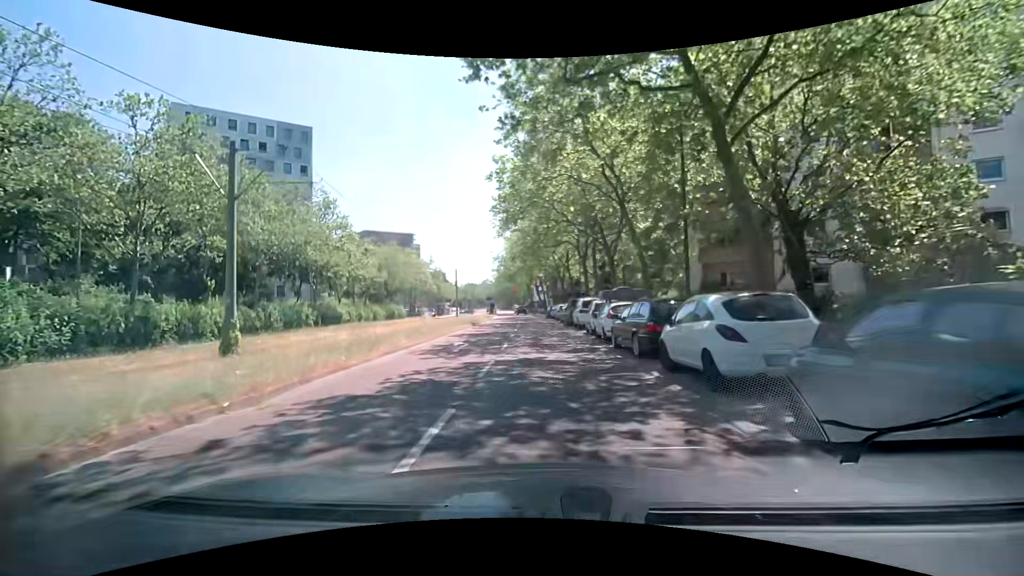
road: tertiary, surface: asphalt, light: Day
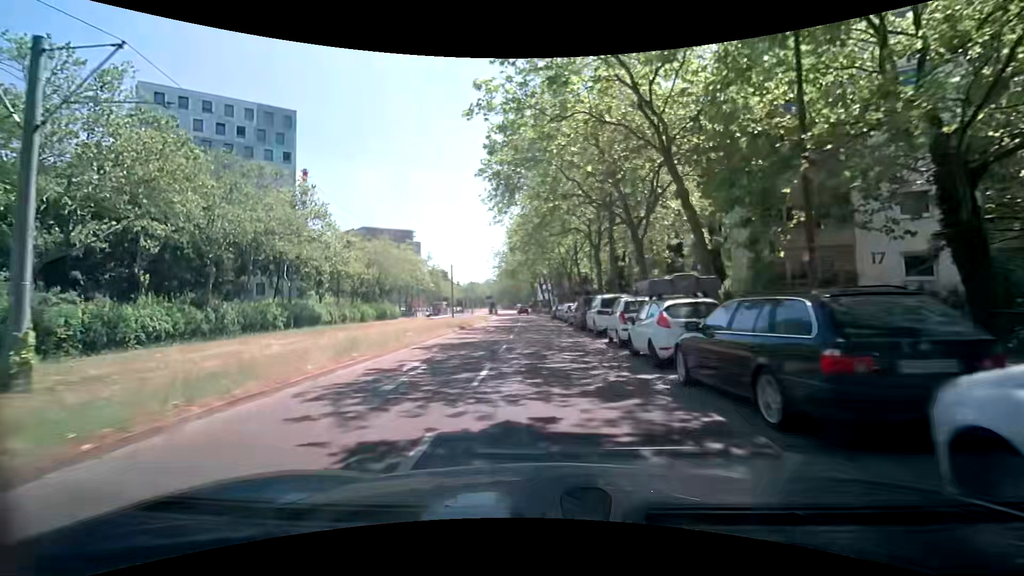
(0.0, +7.1) m; 0°
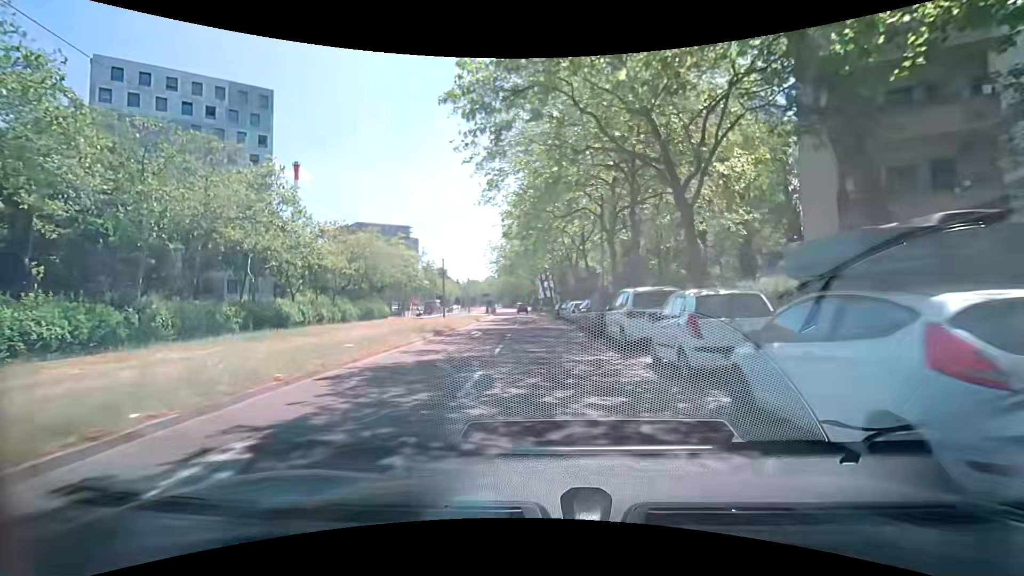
(0.0, +7.0) m; -1°
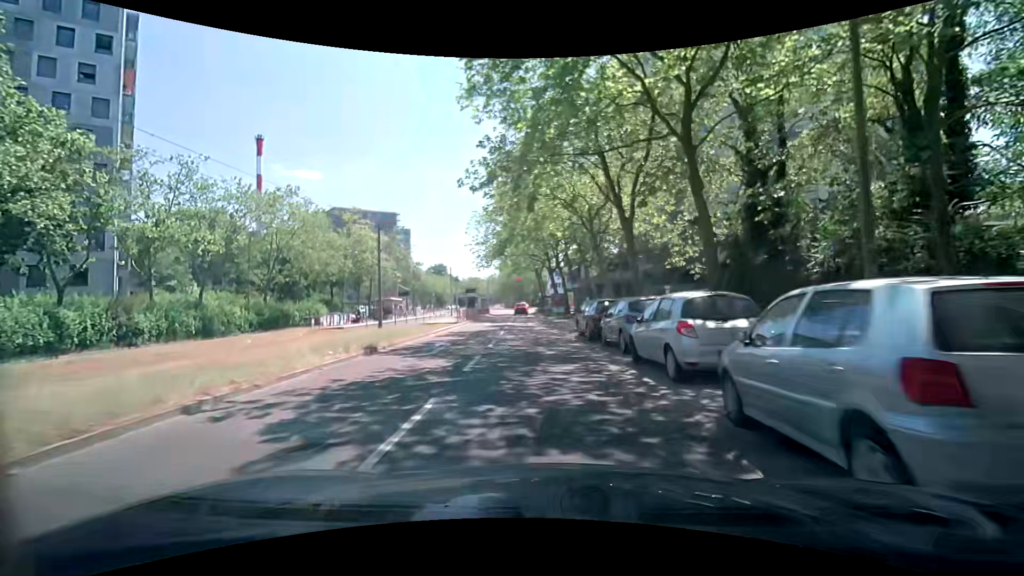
(+0.1, +26.9) m; +1°
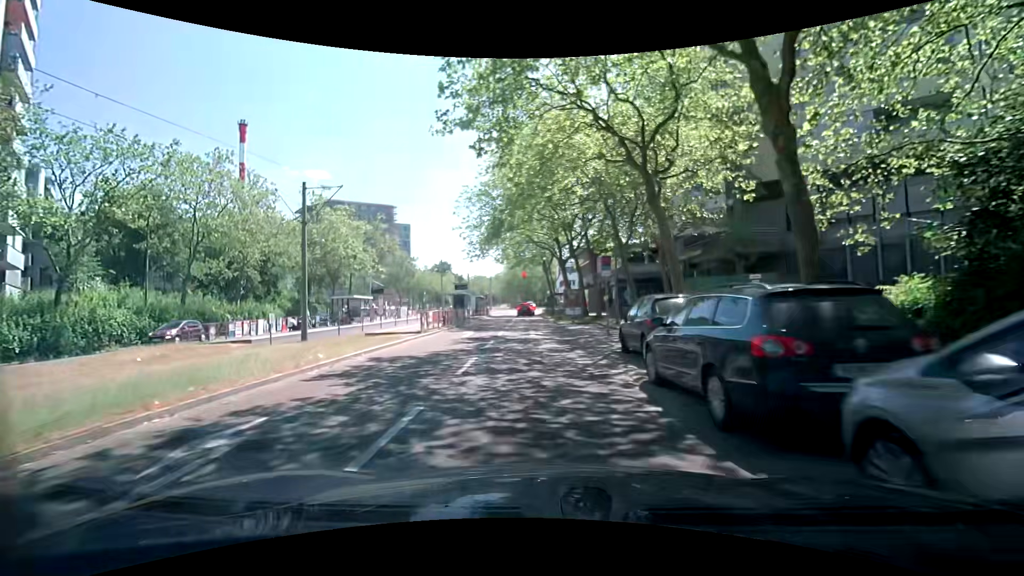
(-0.3, +12.5) m; -1°
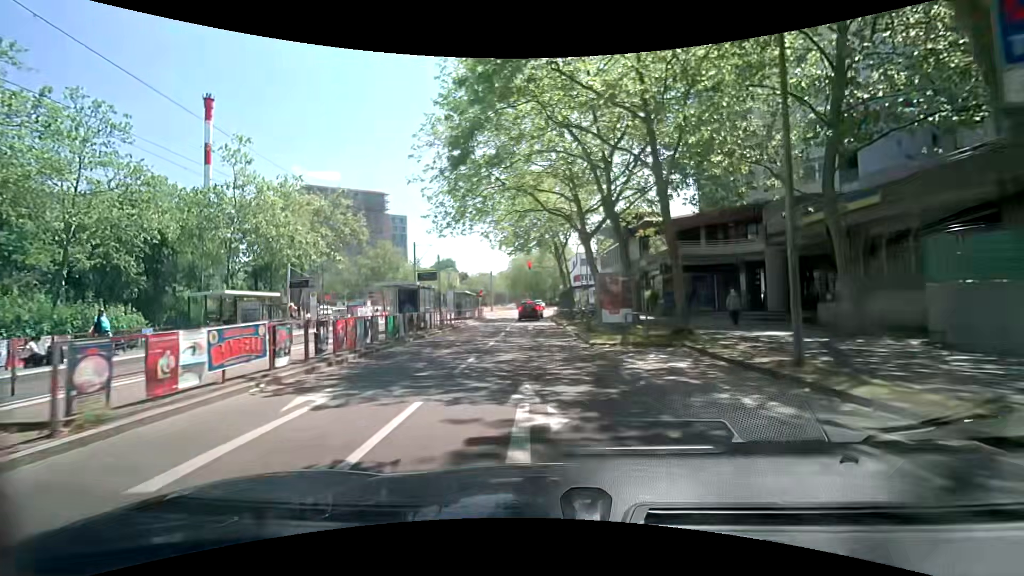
(-0.3, +17.7) m; -1°
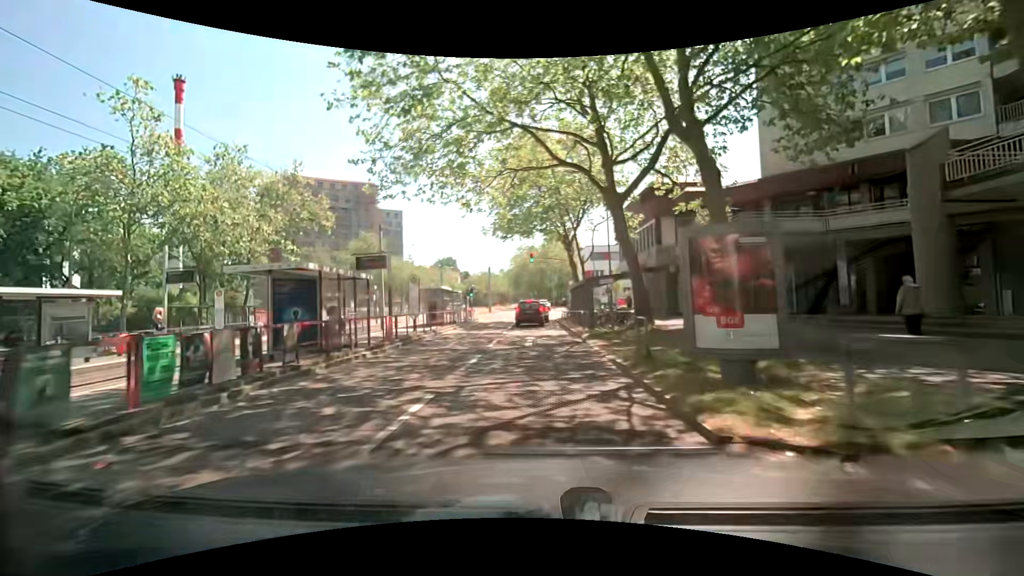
(-0.2, +11.0) m; -2°
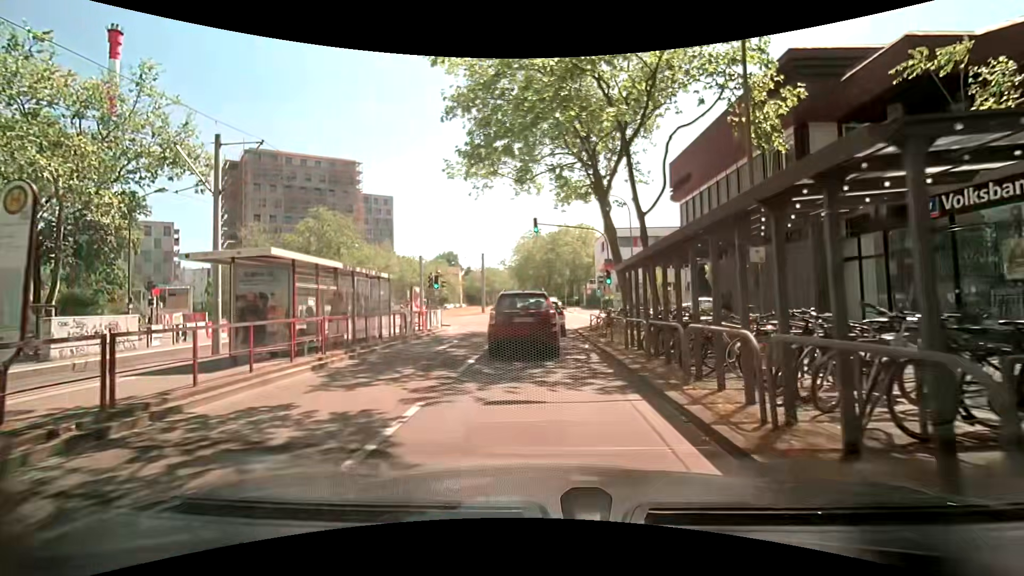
(-0.2, +18.4) m; 0°
(0, +10) (0, +20) (-1, +30) (-2, +40) (-3, +50) (-4, +60) (-5, +70) (-5, +80) (-6, +90) (-7, +100) m
